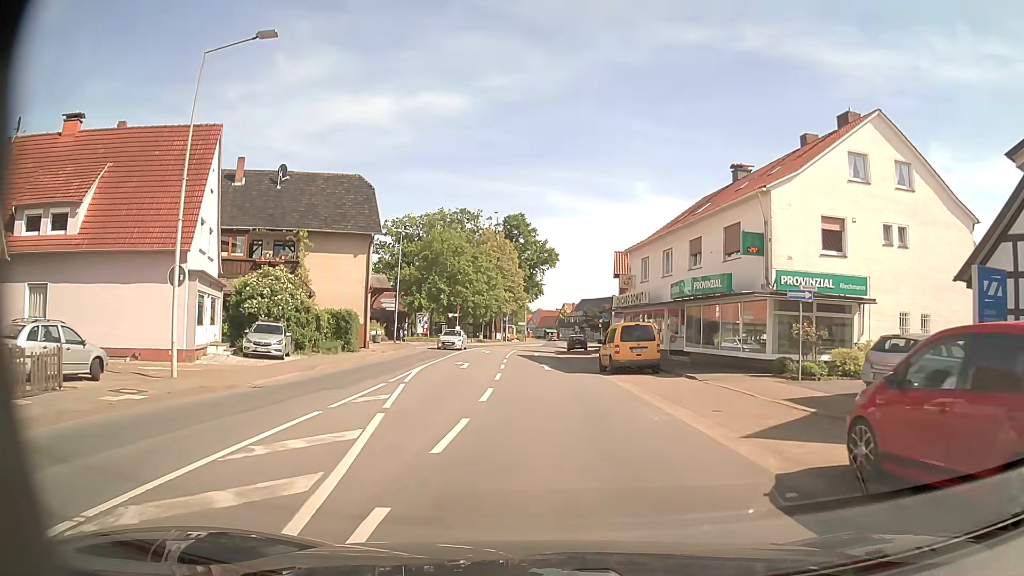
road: secondary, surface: asphalt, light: Day
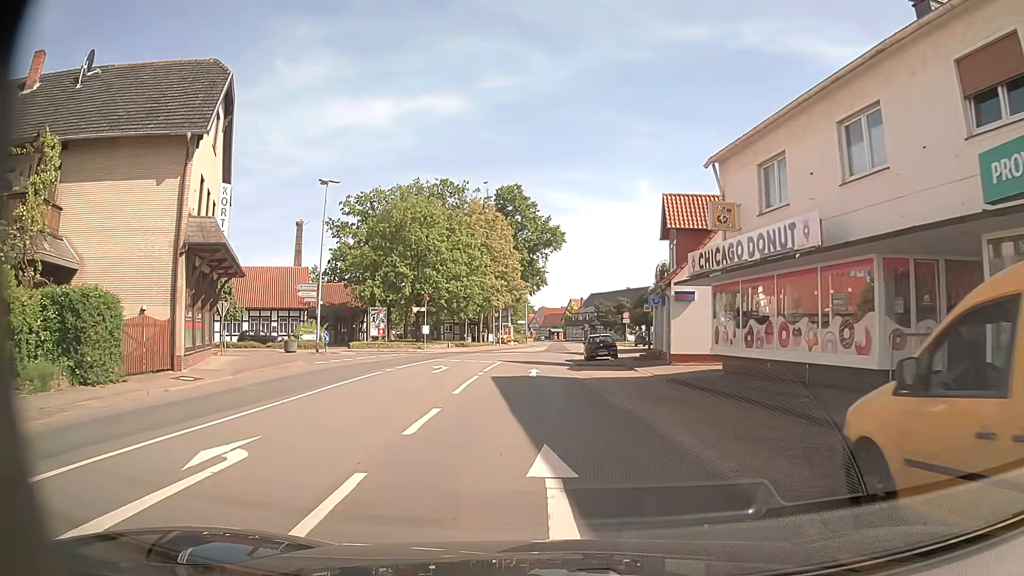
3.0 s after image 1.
(+0.1, +22.5) m; 0°
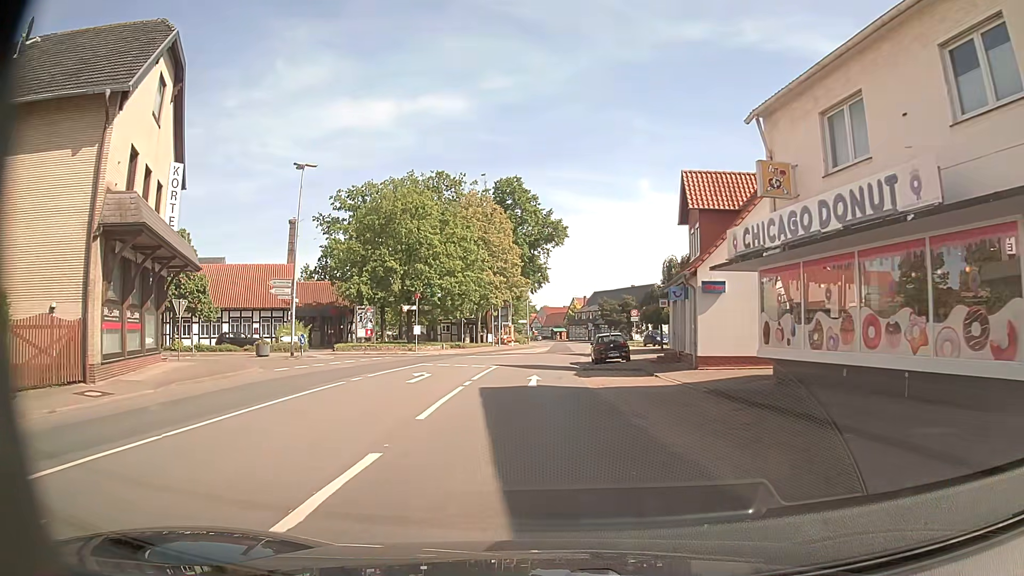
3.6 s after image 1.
(0.0, +4.5) m; -1°
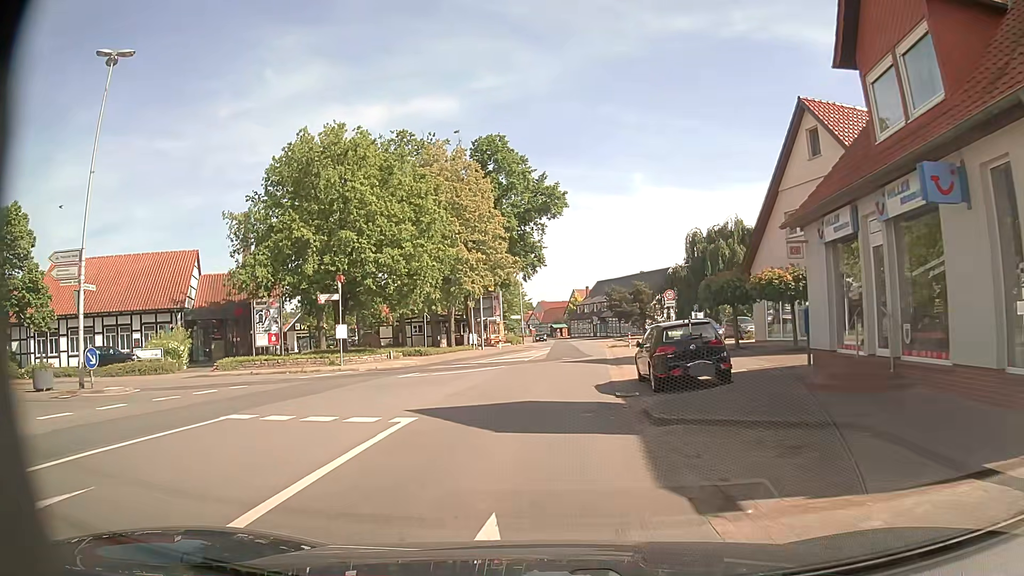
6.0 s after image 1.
(+0.1, +18.2) m; 0°
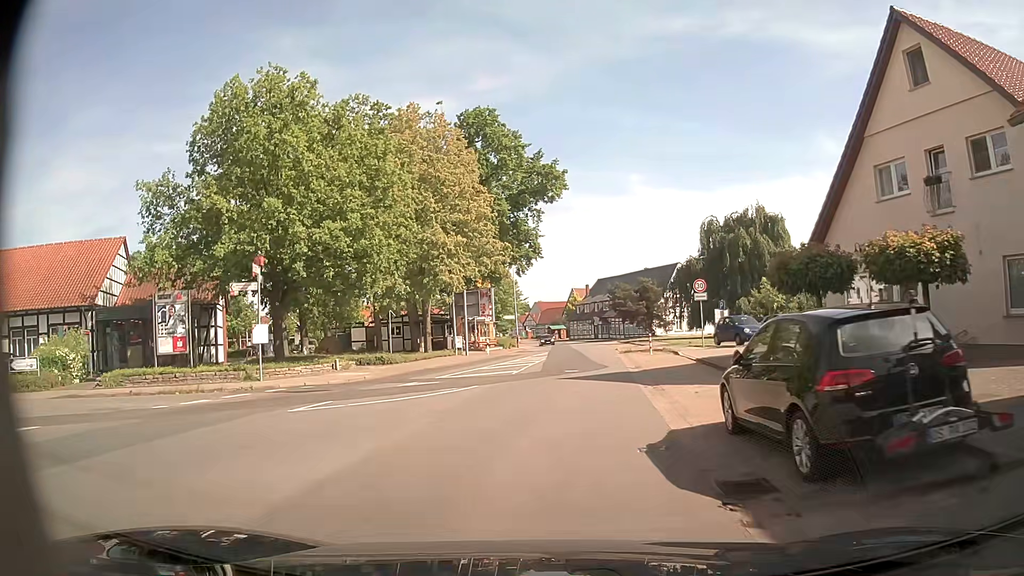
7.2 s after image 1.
(+0.2, +9.0) m; +2°
(0, +10) (0, +20) (+1, +30) (+1, +40) (+2, +50) (+3, +60) (+3, +70) (+4, +80) (+4, +90) (+3, +100) m
